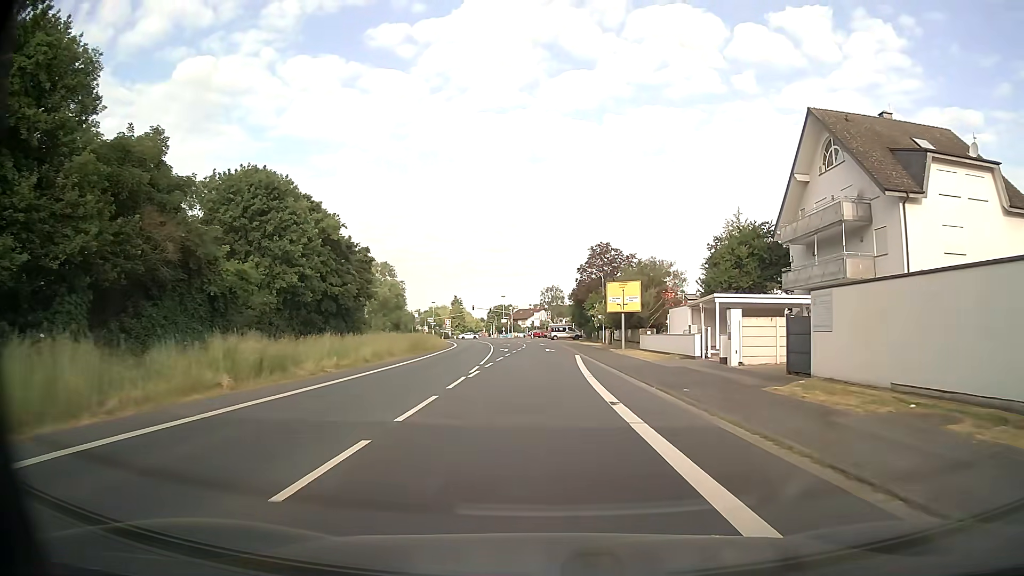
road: secondary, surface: asphalt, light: Day
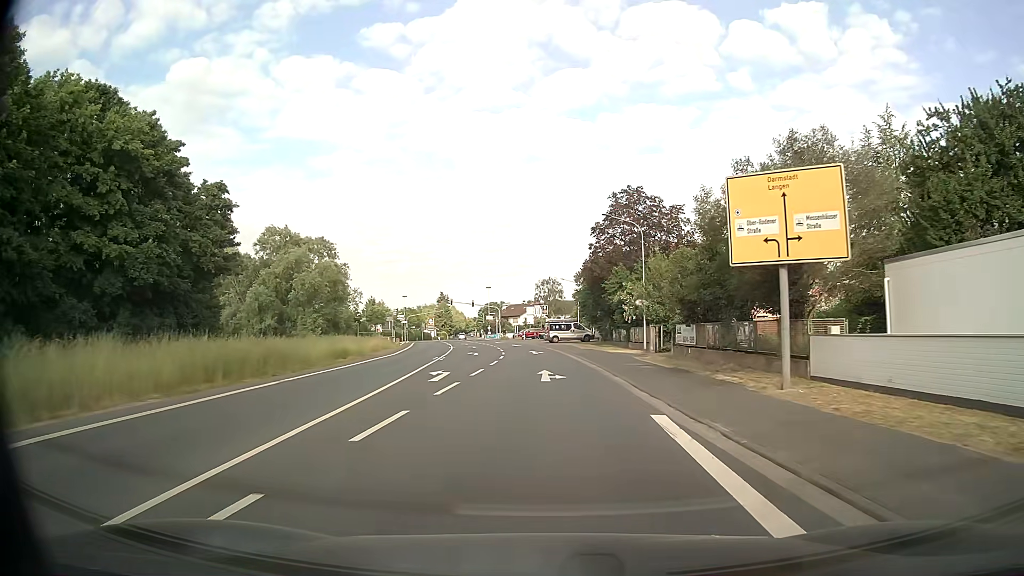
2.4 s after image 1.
(+0.1, +30.2) m; +1°
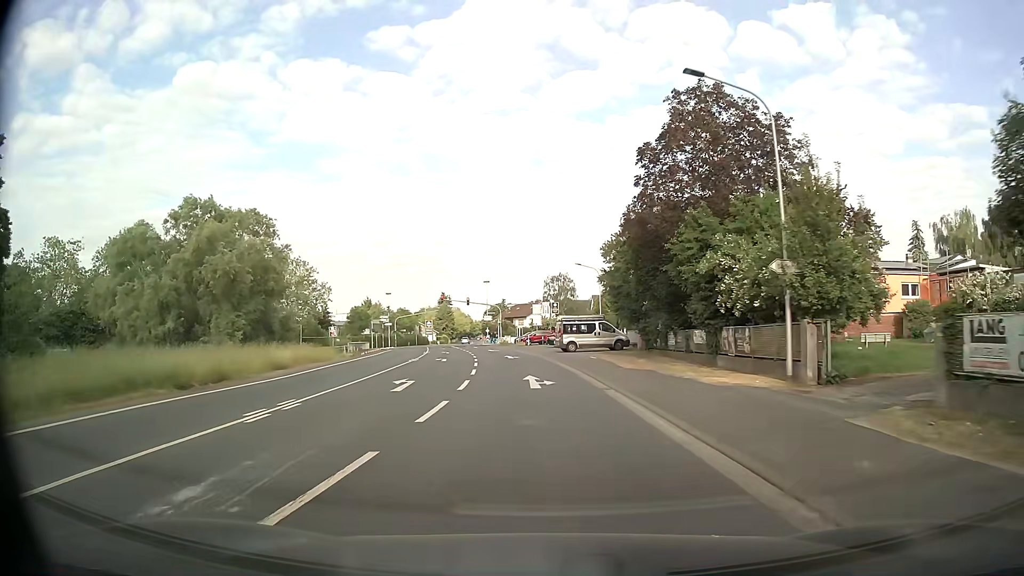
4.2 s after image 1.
(-0.1, +21.9) m; -1°
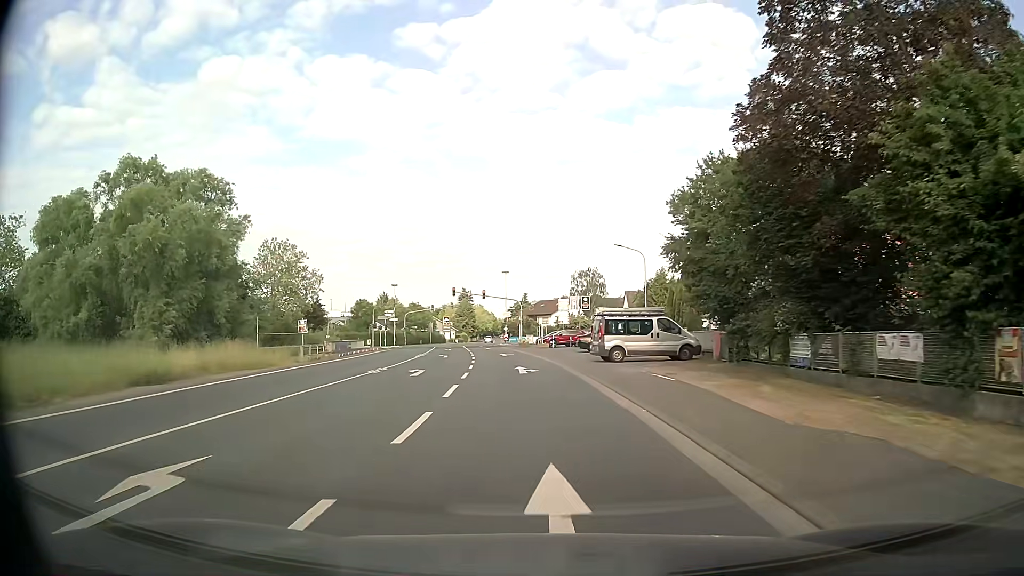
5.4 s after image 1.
(-0.2, +14.1) m; -2°
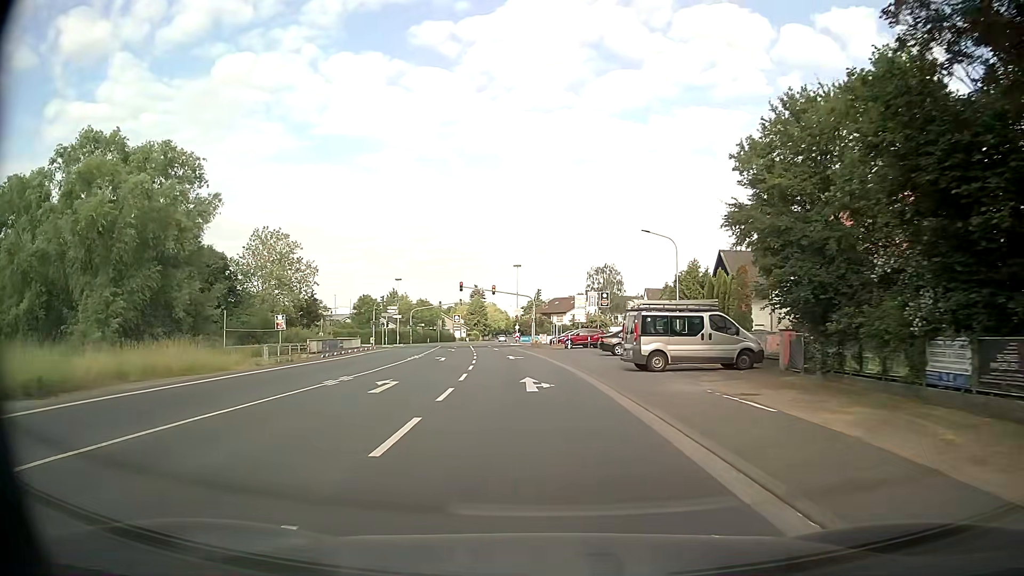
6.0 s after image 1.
(-0.1, +6.9) m; -1°
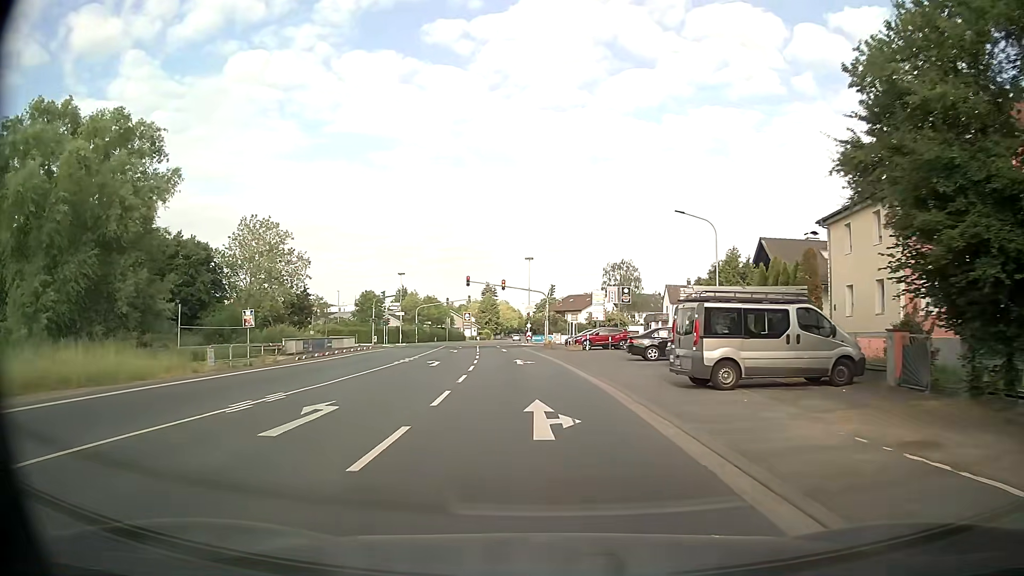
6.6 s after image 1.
(-0.1, +6.8) m; -1°
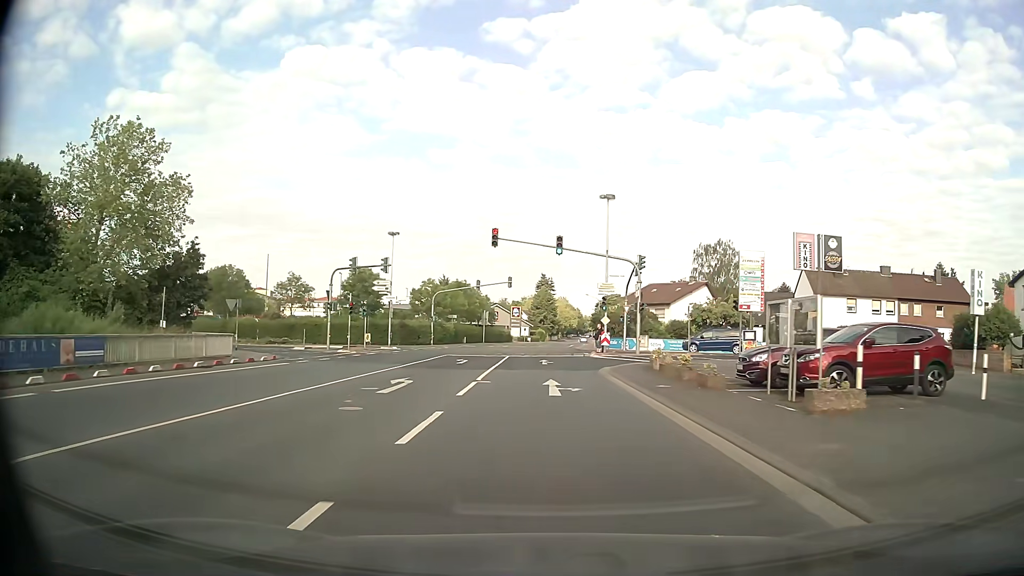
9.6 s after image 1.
(-1.5, +35.0) m; -4°
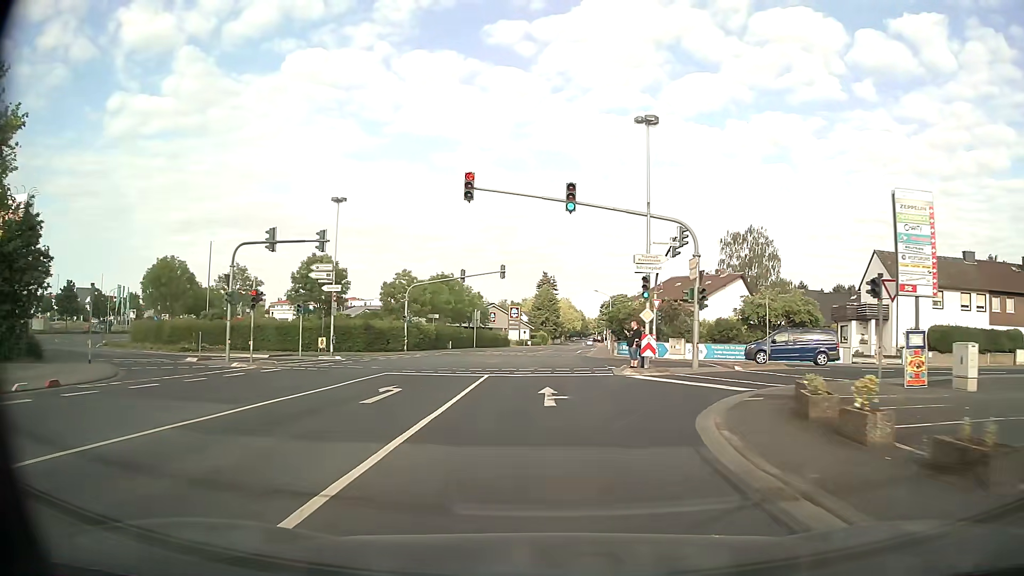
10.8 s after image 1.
(-0.1, +15.7) m; 0°
(0, +10) (0, +20) (0, +30) (0, +40) (0, +50) (0, +60) (+1, +70) (+2, +80) (+3, +90) (+4, +100) m
